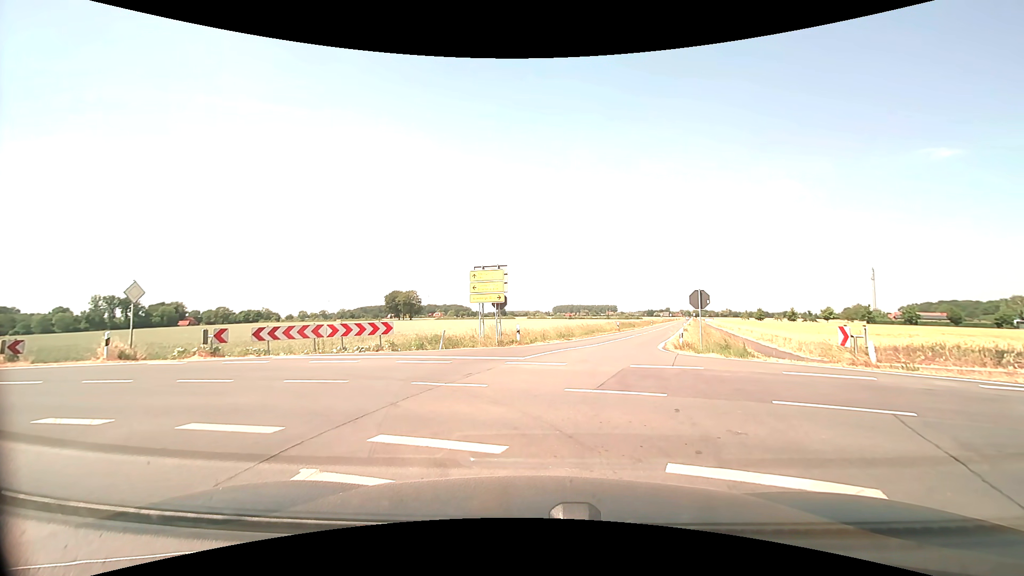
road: secondary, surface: asphalt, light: Day
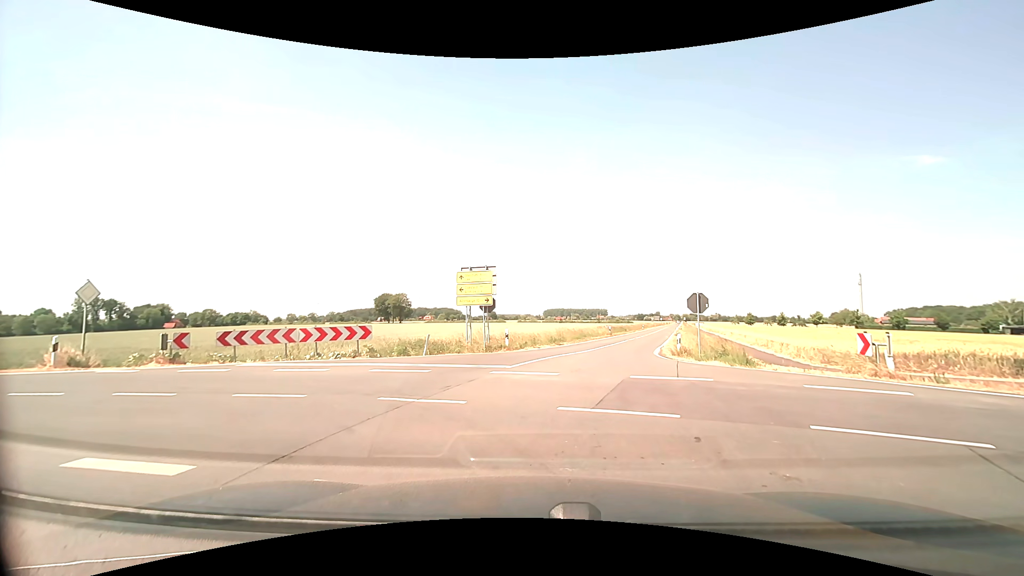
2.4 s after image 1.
(0.0, +1.3) m; 0°
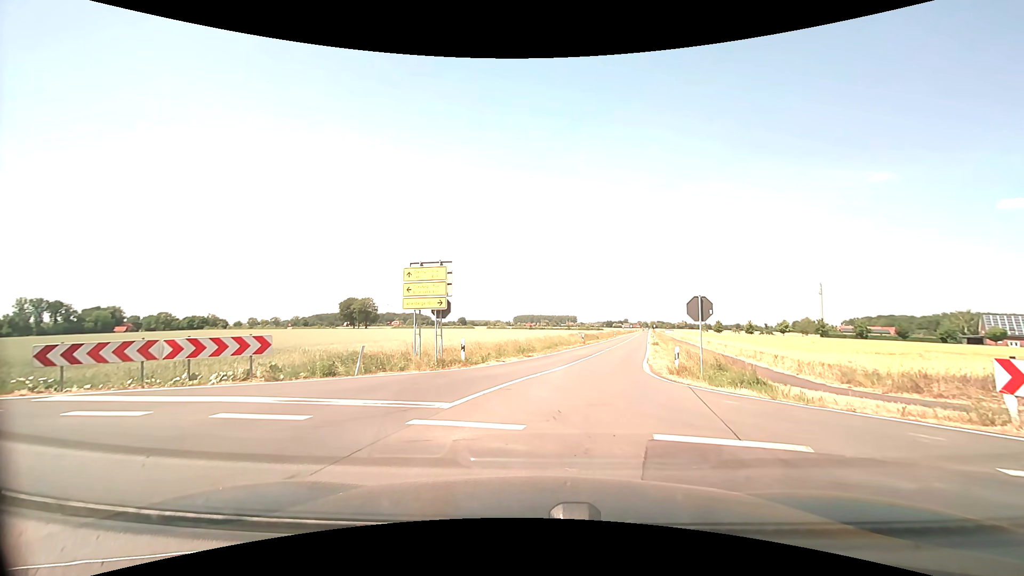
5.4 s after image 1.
(+0.2, +4.9) m; +5°
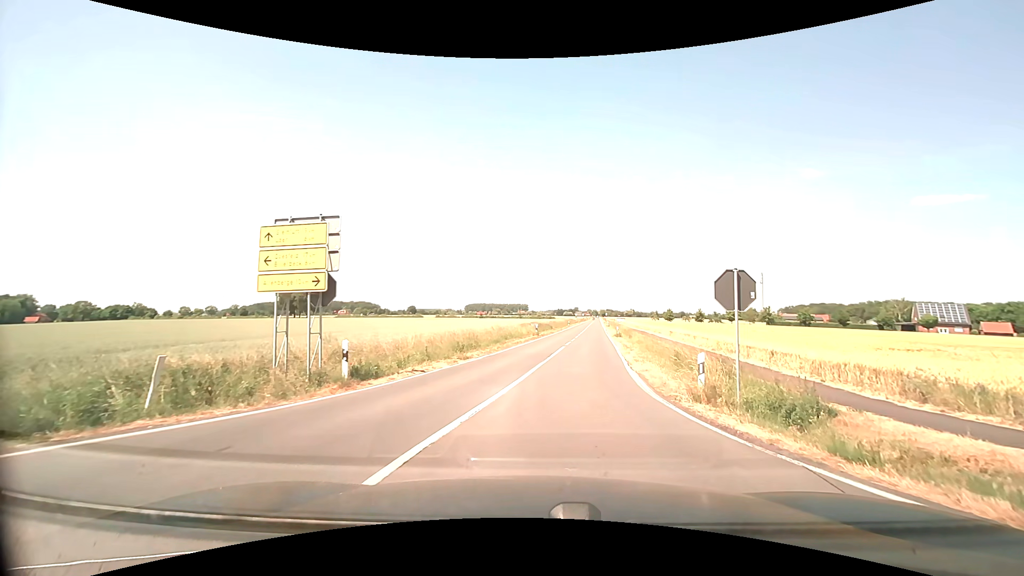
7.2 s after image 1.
(+0.3, +7.6) m; +6°
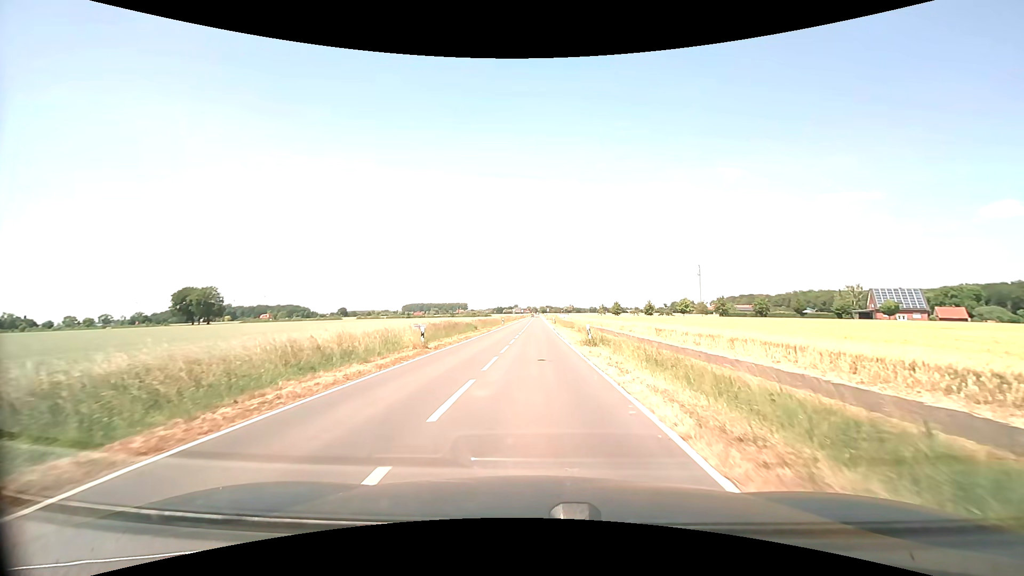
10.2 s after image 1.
(+2.2, +24.3) m; +7°
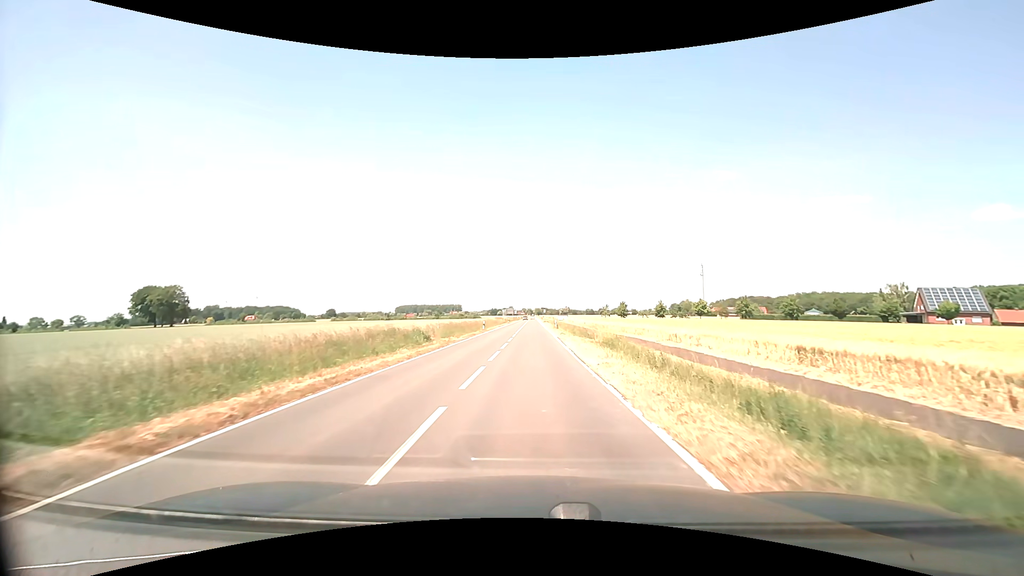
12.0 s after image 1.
(+0.1, +21.4) m; 0°
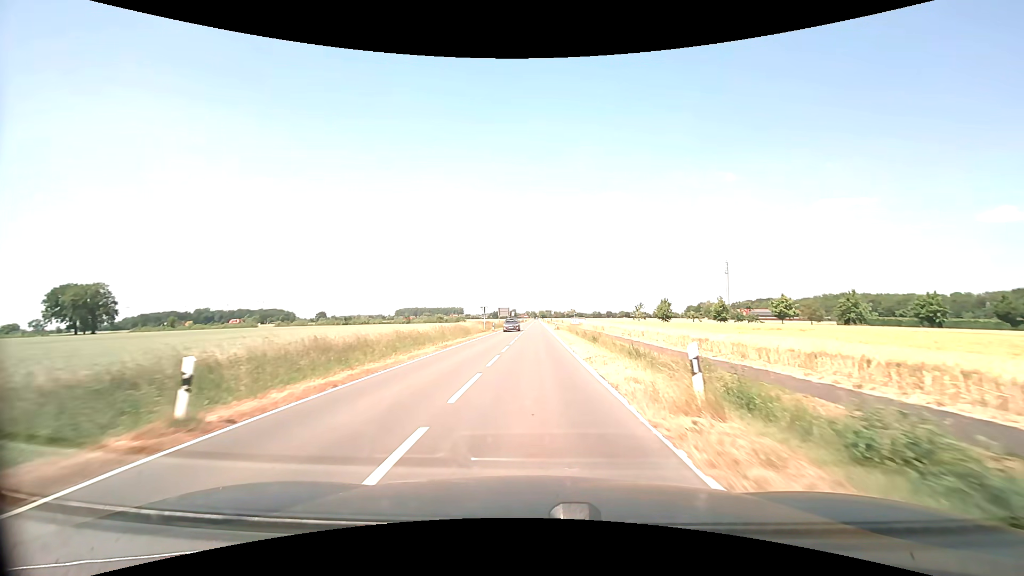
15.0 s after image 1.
(-0.1, +44.5) m; 0°
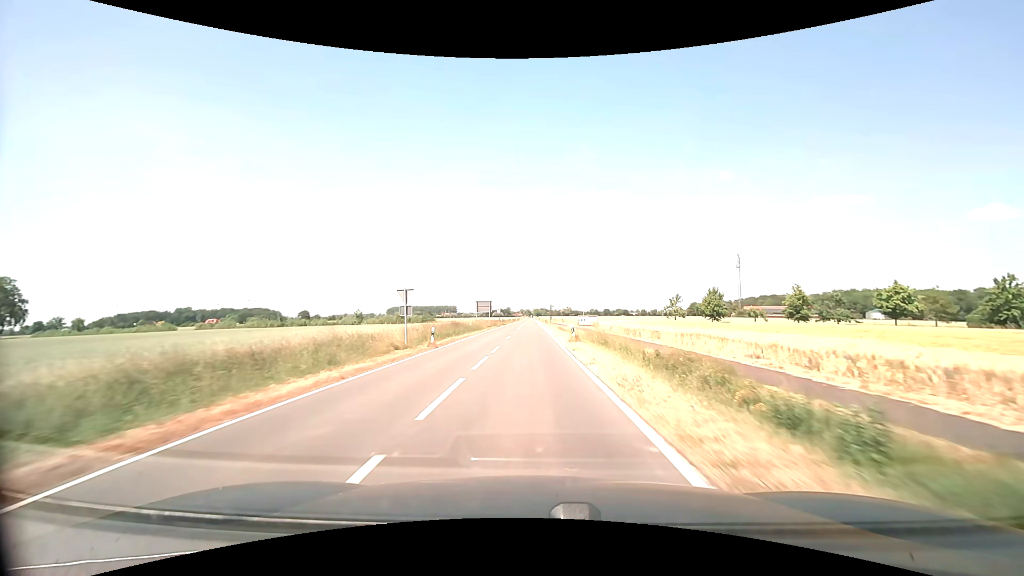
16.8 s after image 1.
(+0.2, +31.9) m; +1°
(0, +10) (0, +20) (0, +30) (0, +40) (-1, +50) (-1, +60) (-1, +70) (-1, +80) (-1, +90) (-1, +100) m
